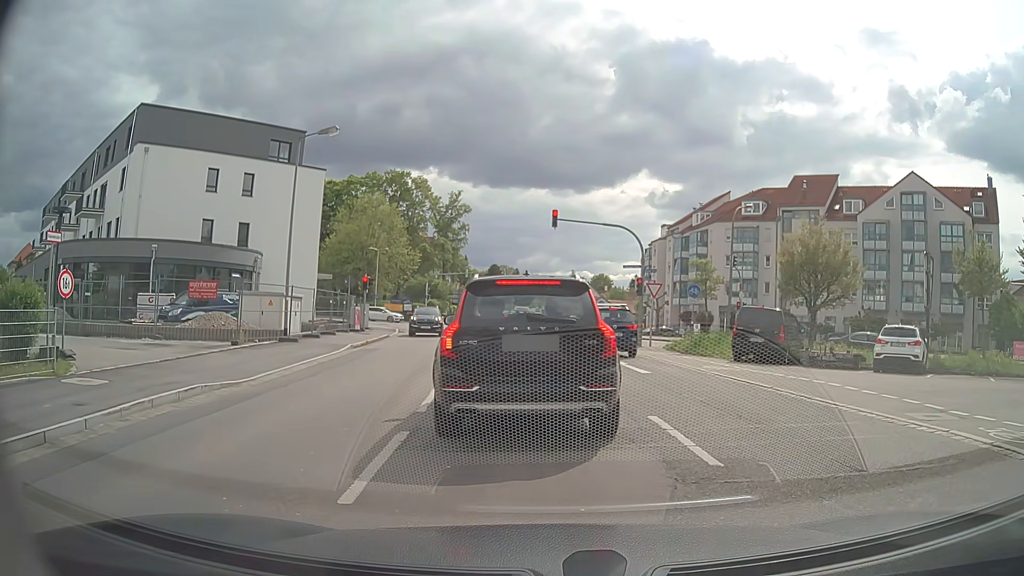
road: secondary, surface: asphalt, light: Day
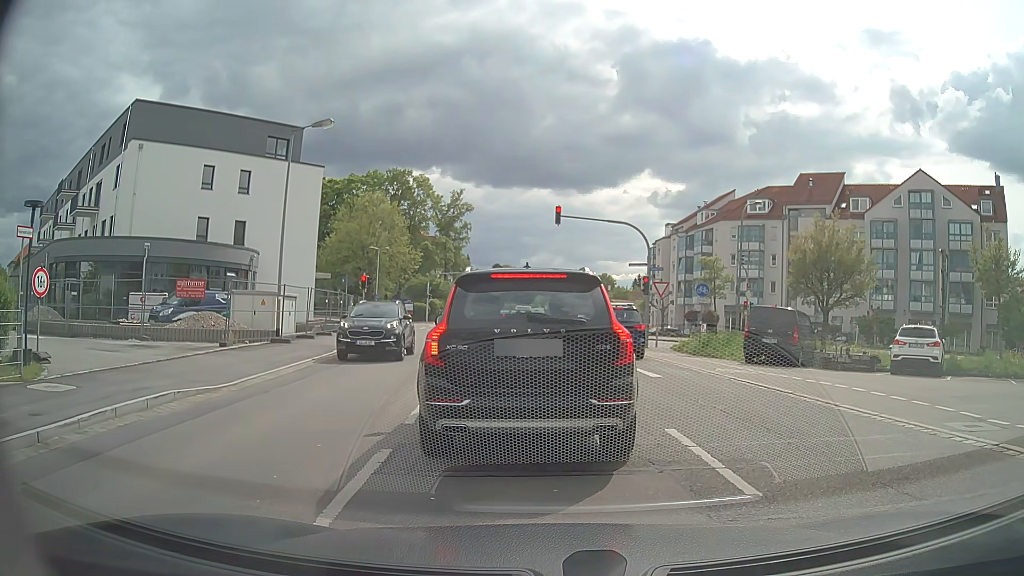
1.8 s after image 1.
(0.0, +1.0) m; 0°
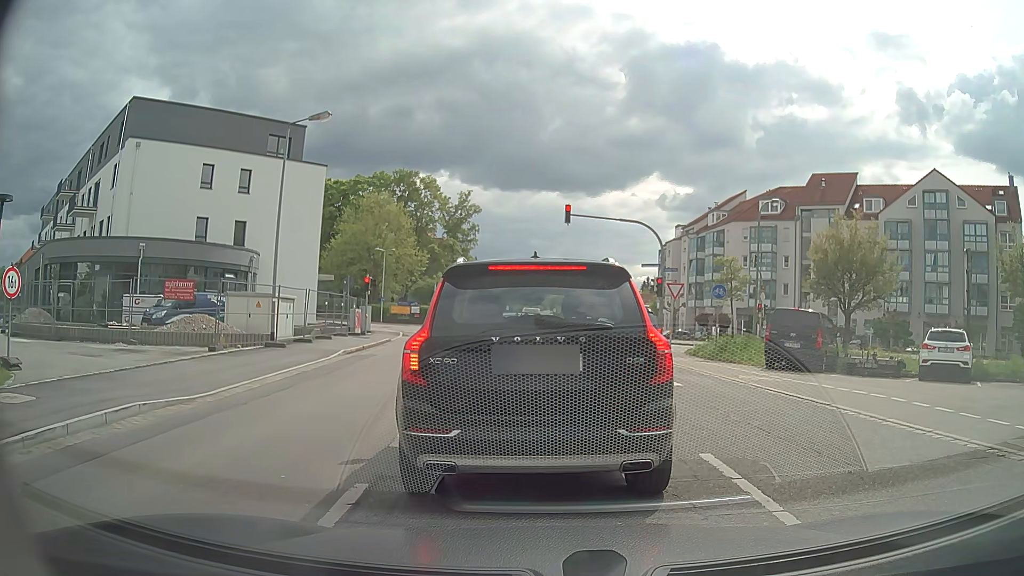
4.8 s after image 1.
(0.0, +1.3) m; 0°
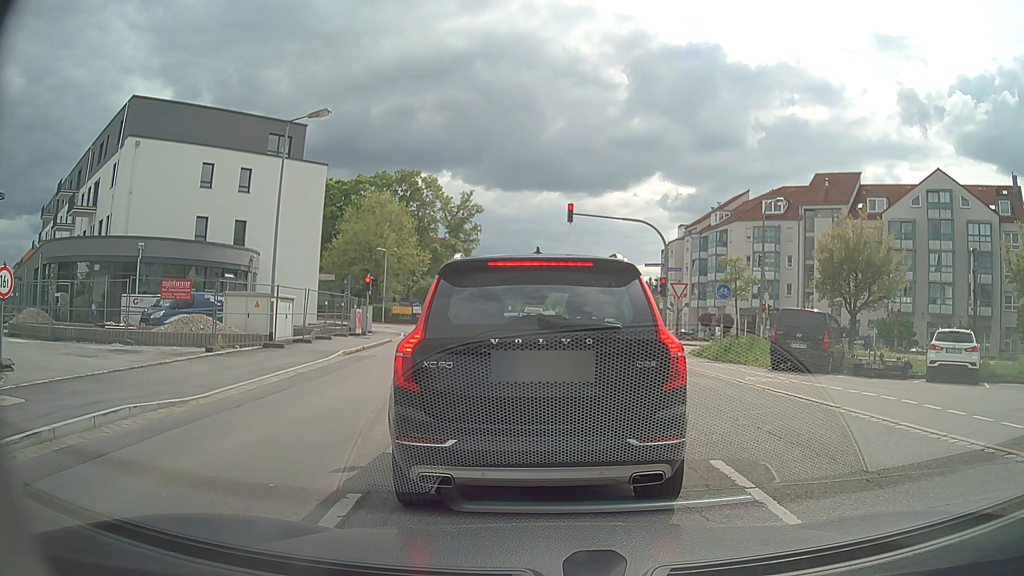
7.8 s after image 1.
(0.0, +0.4) m; 0°
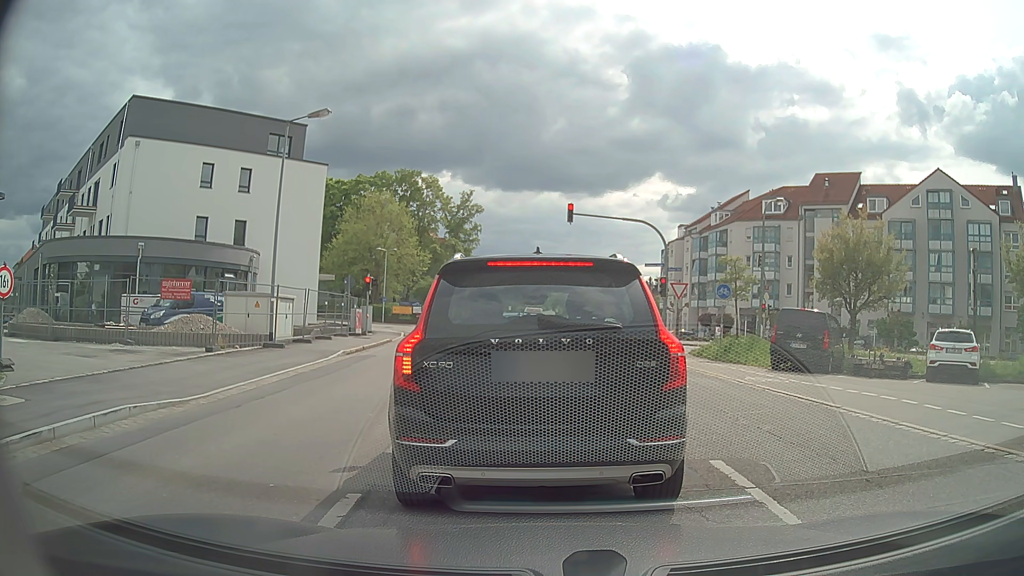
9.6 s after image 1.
(0.0, 0.0) m; 0°
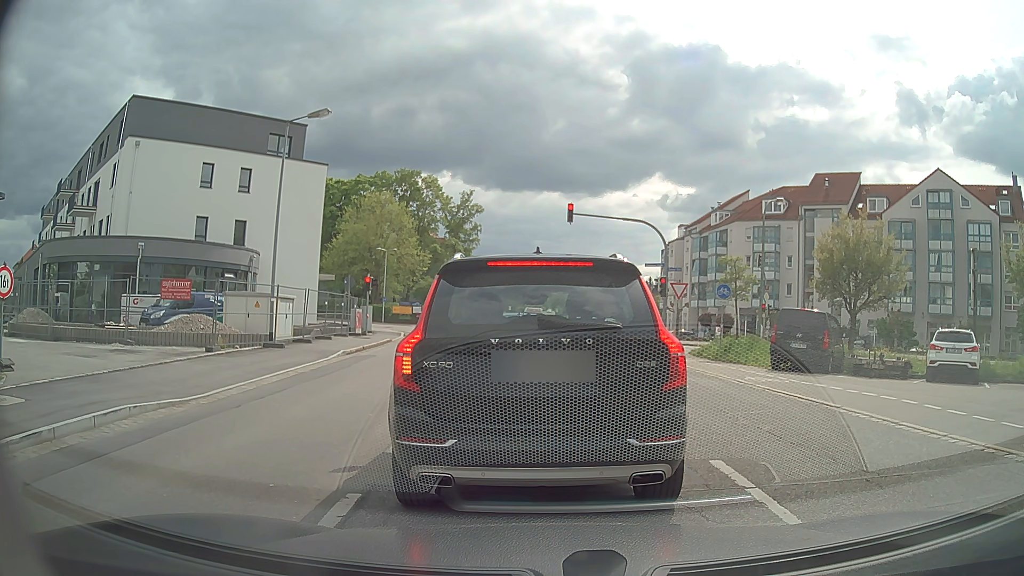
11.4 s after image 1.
(0.0, 0.0) m; 0°
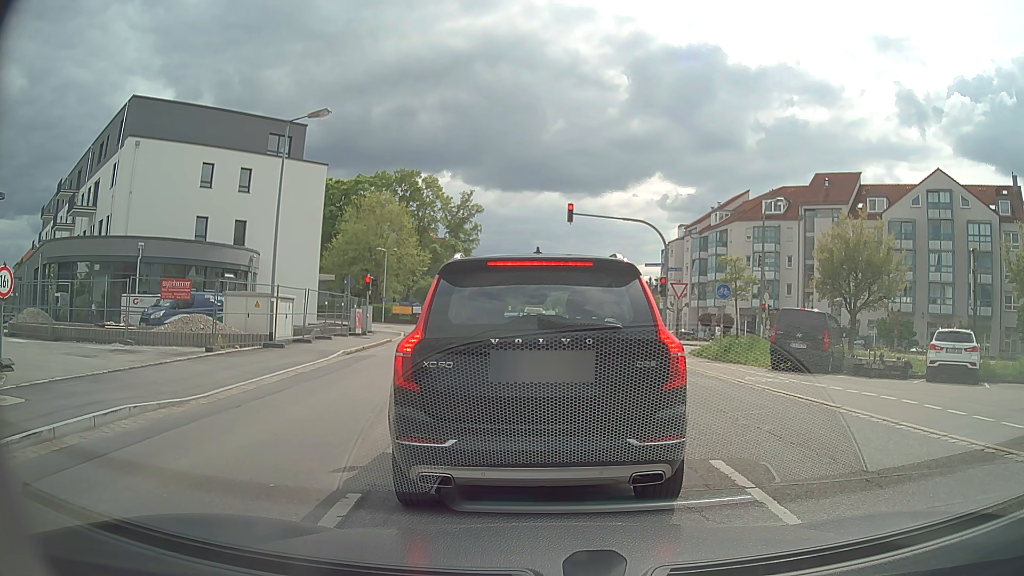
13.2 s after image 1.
(0.0, 0.0) m; 0°
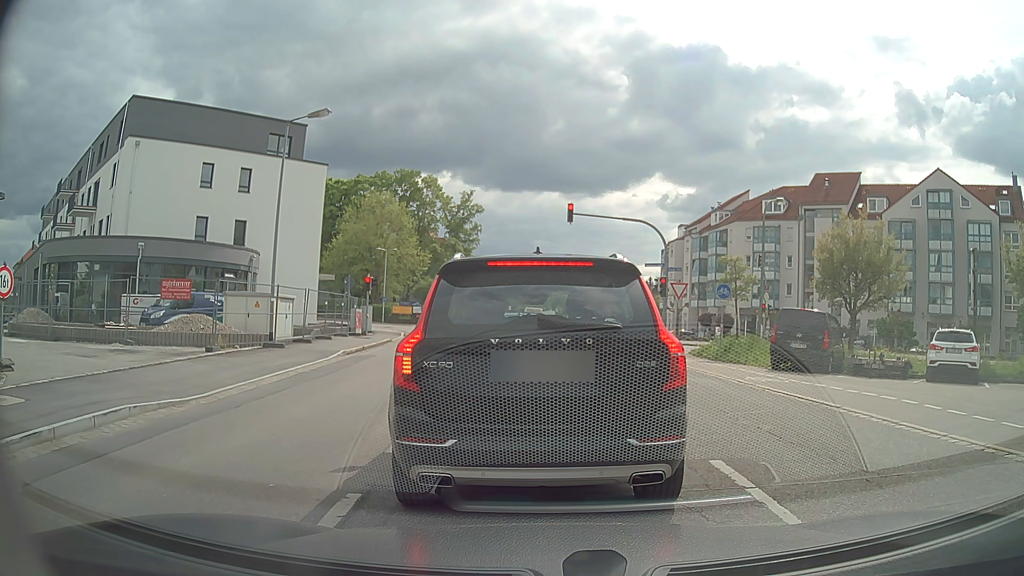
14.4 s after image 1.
(0.0, 0.0) m; 0°
